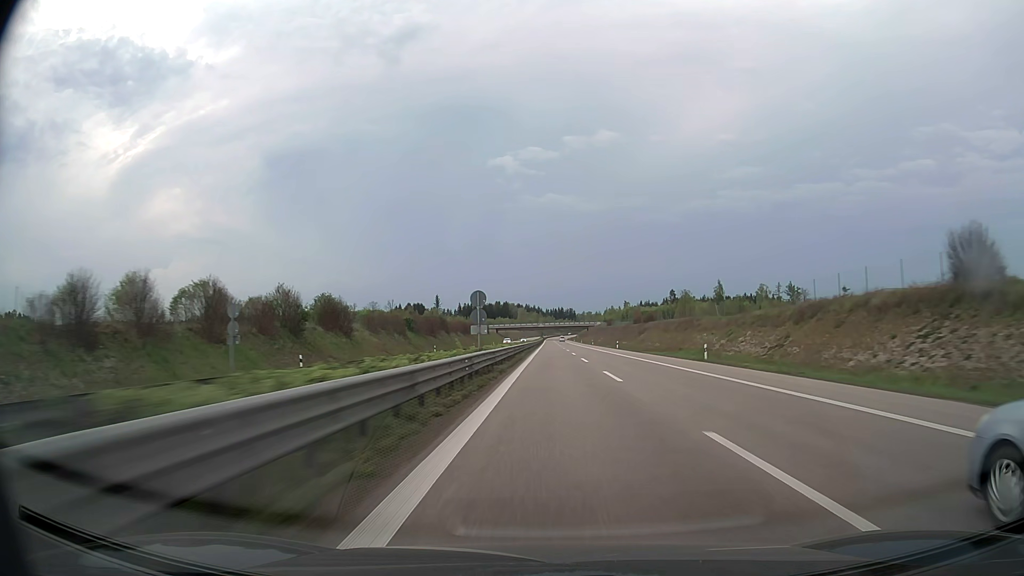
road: trunk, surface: asphalt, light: Day
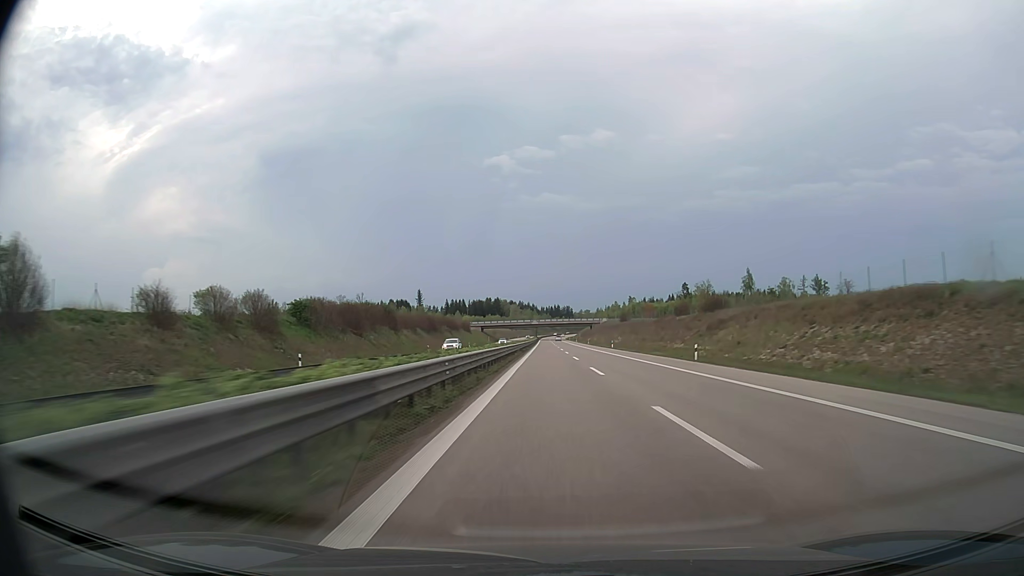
(+0.2, +50.0) m; 0°
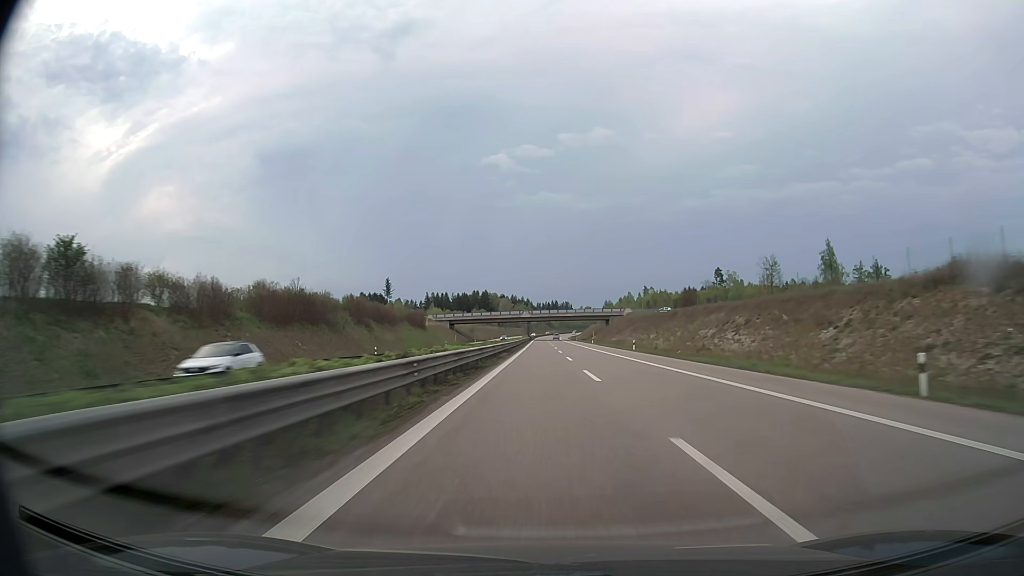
(0.0, +76.0) m; 0°
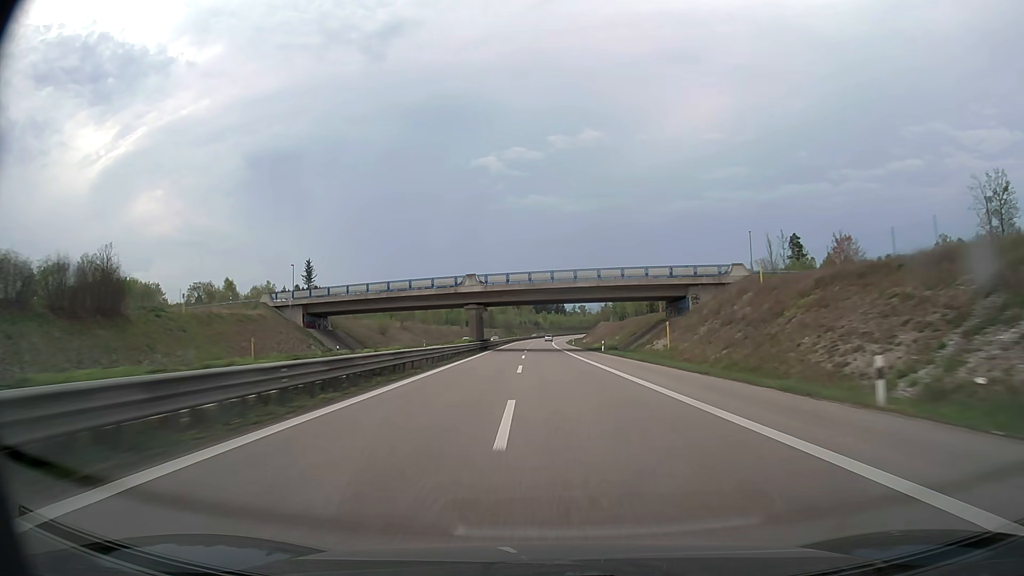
(+1.1, +101.5) m; +1°
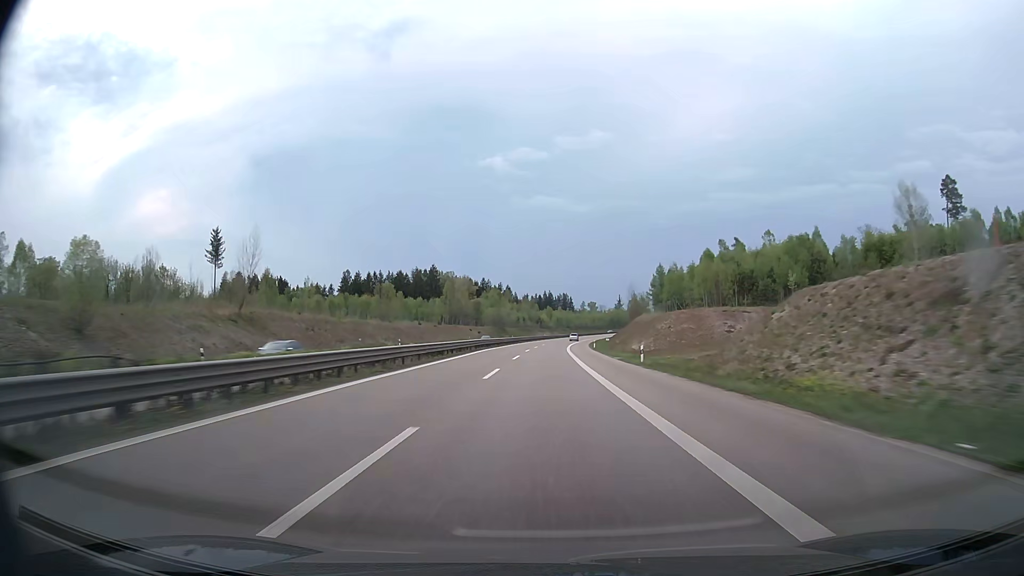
(-0.6, +76.1) m; -2°
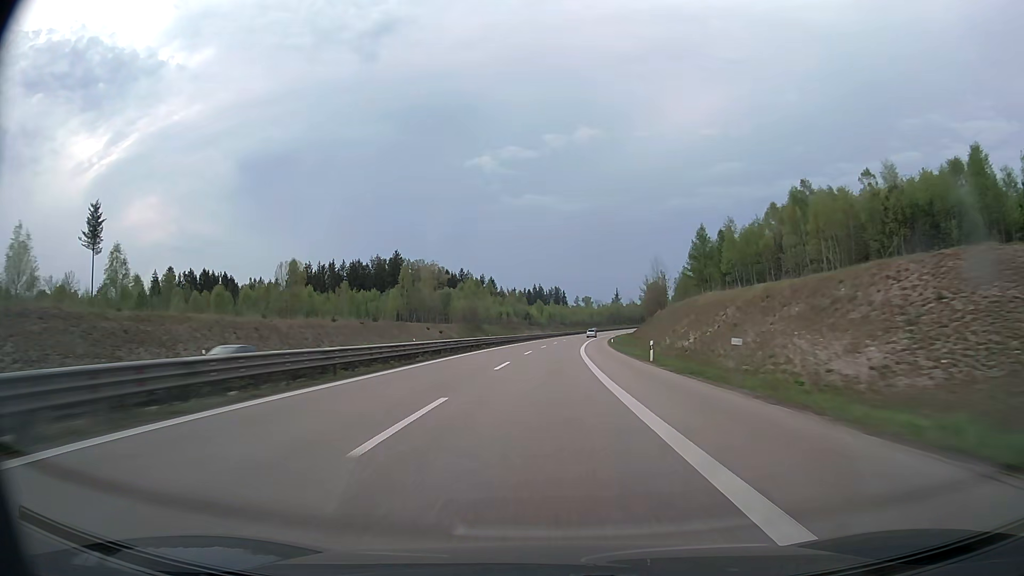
(+1.1, +49.4) m; +2°
(0, +10) (0, +20) (0, +30) (+1, +40) (+1, +50) (+1, +60) (+2, +70) (+3, +80) (+4, +90) (+4, +100) m
